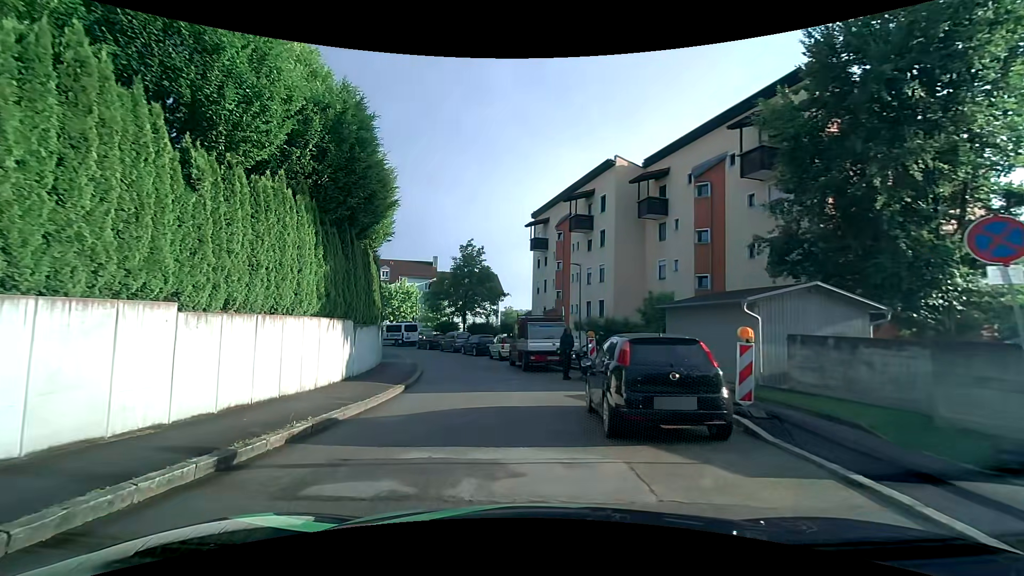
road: tertiary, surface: asphalt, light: Day
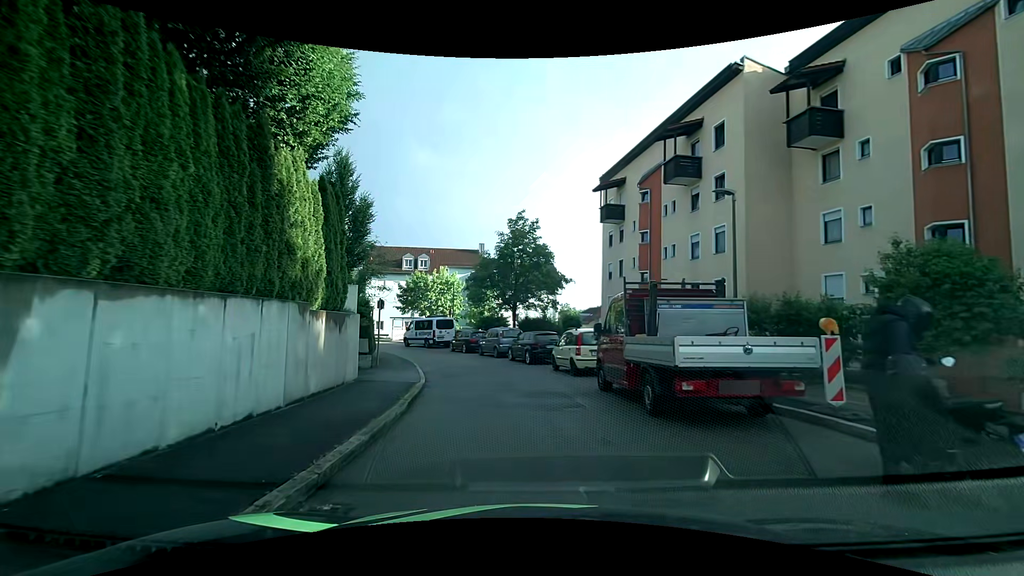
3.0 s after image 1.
(-1.3, +12.6) m; -6°
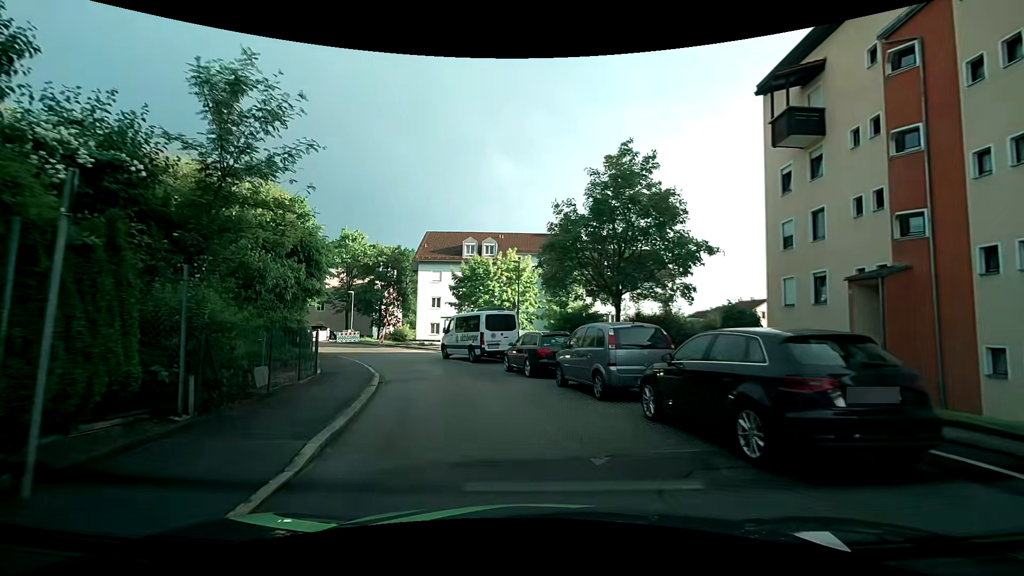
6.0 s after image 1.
(-1.3, +16.4) m; -9°
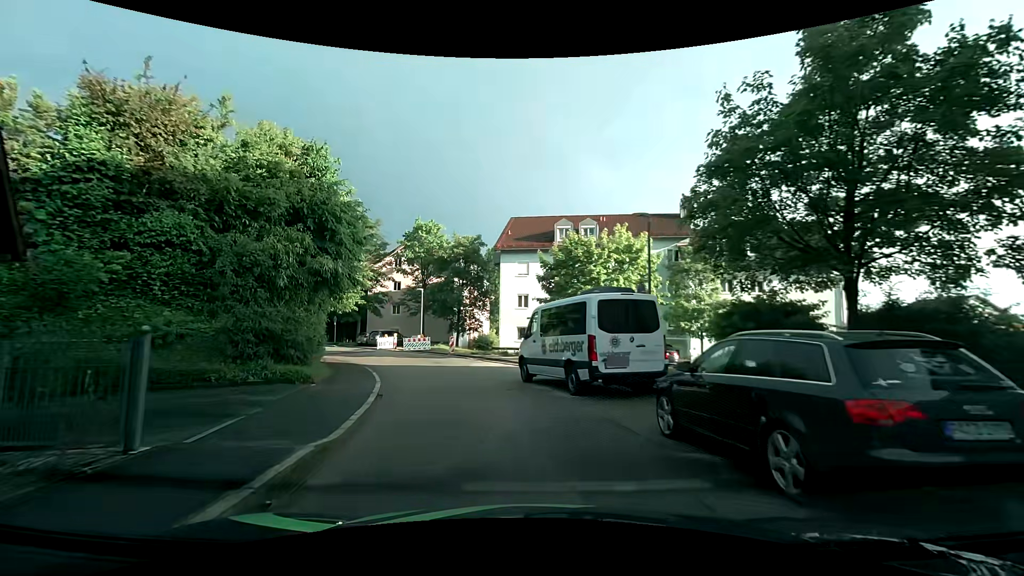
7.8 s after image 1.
(-1.1, +11.1) m; -11°
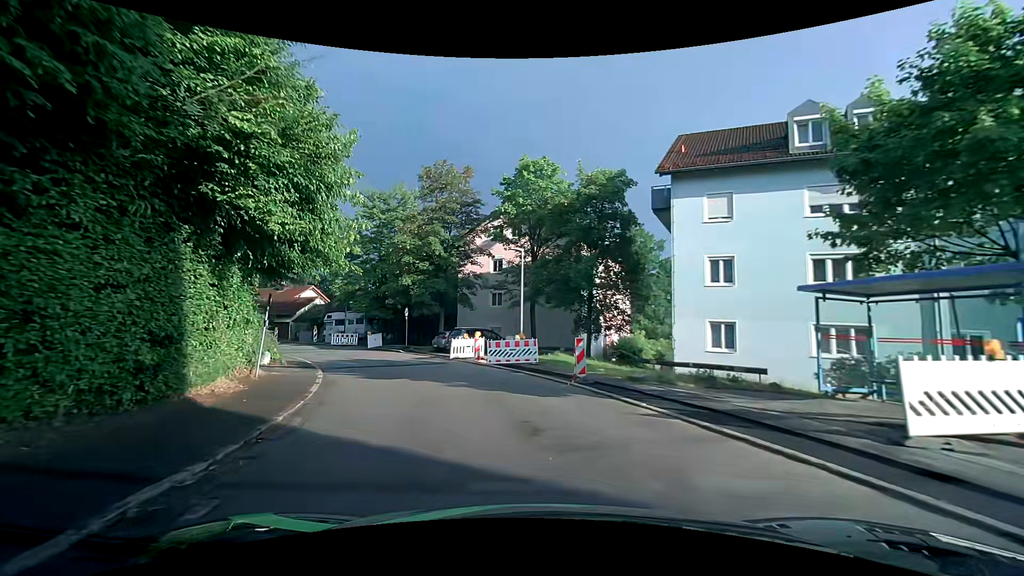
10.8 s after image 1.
(-2.9, +19.9) m; -14°
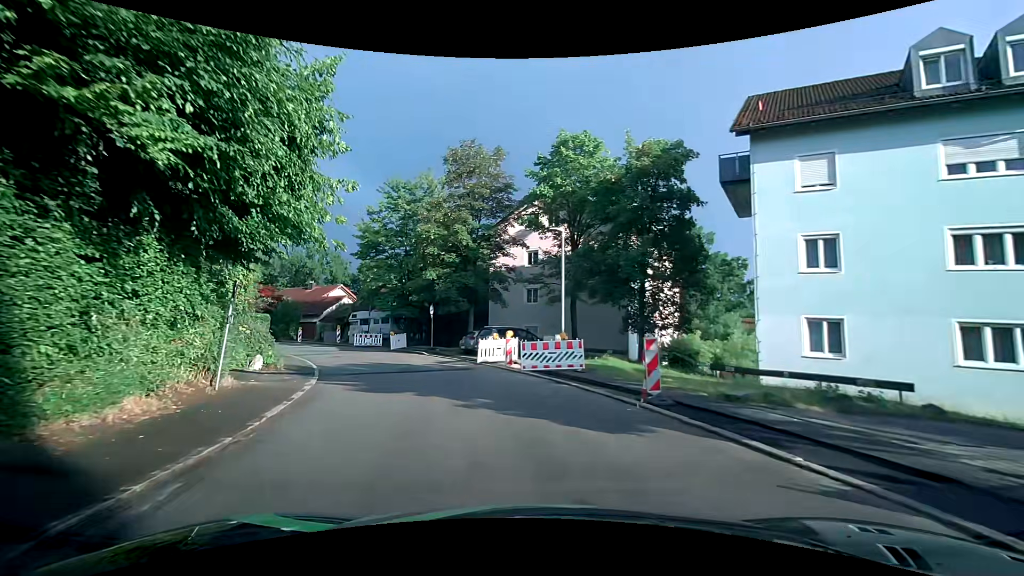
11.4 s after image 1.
(-0.1, +4.1) m; -3°
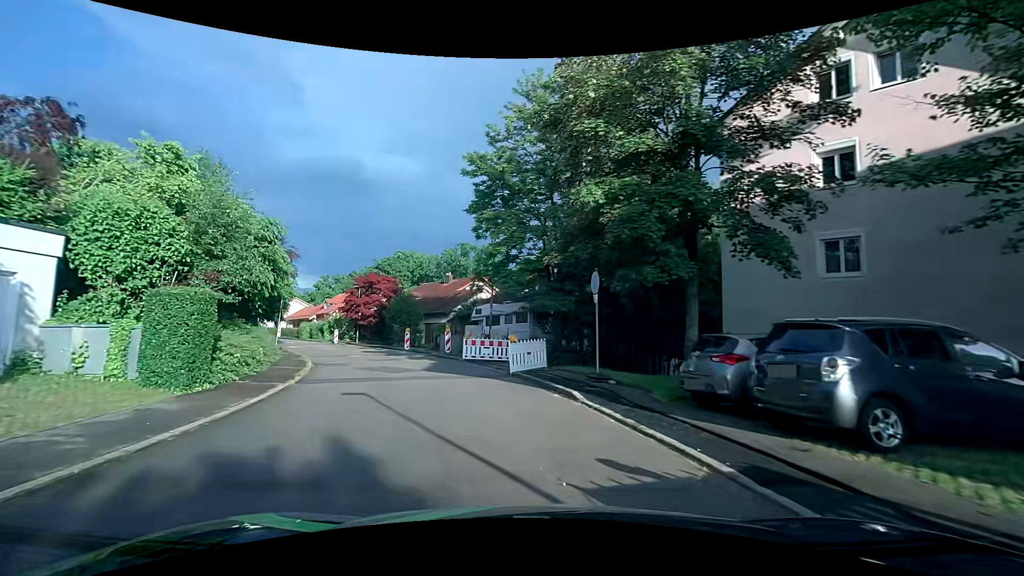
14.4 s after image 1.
(-3.3, +19.1) m; -20°
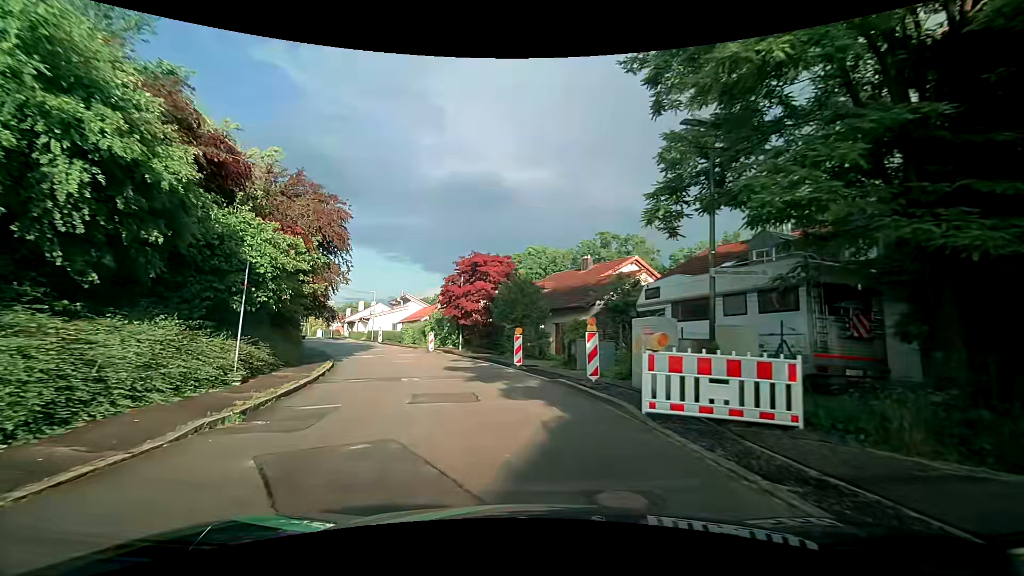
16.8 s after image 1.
(-2.2, +15.2) m; -16°
(-1, +10) (-3, +20) (-6, +29) (-11, +38) (-16, +46) (-22, +55) (-27, +63) (-32, +72) (-38, +80) (-43, +89) m
